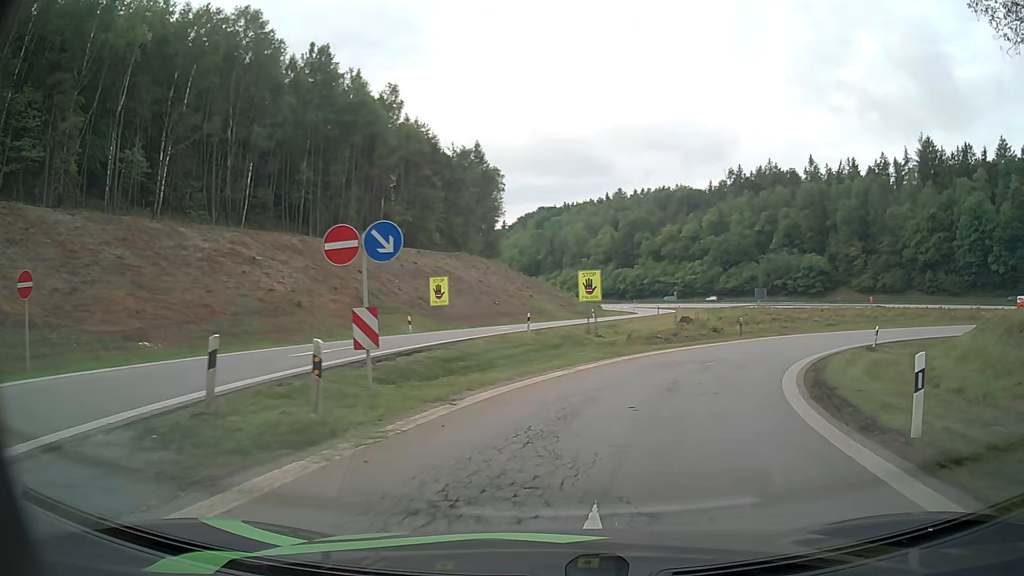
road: motorway_link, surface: asphalt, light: Day
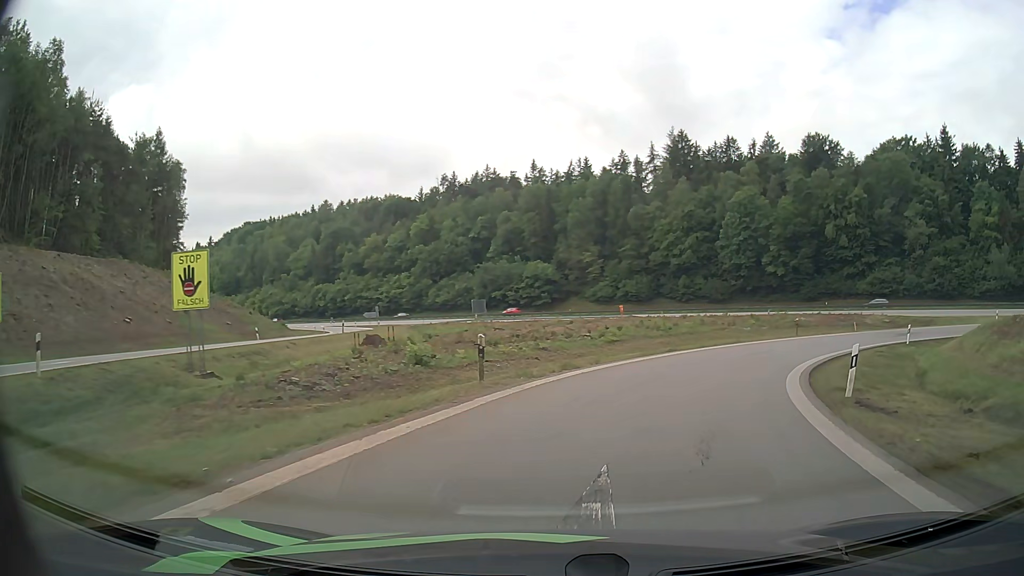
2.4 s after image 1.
(+4.5, +20.5) m; +25°
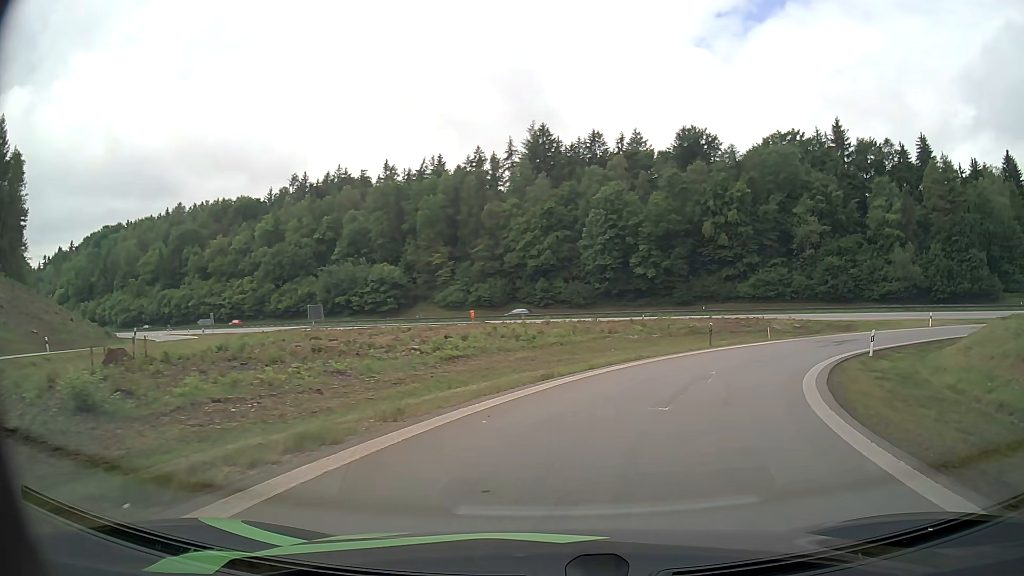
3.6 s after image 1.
(+1.1, +10.9) m; +12°
